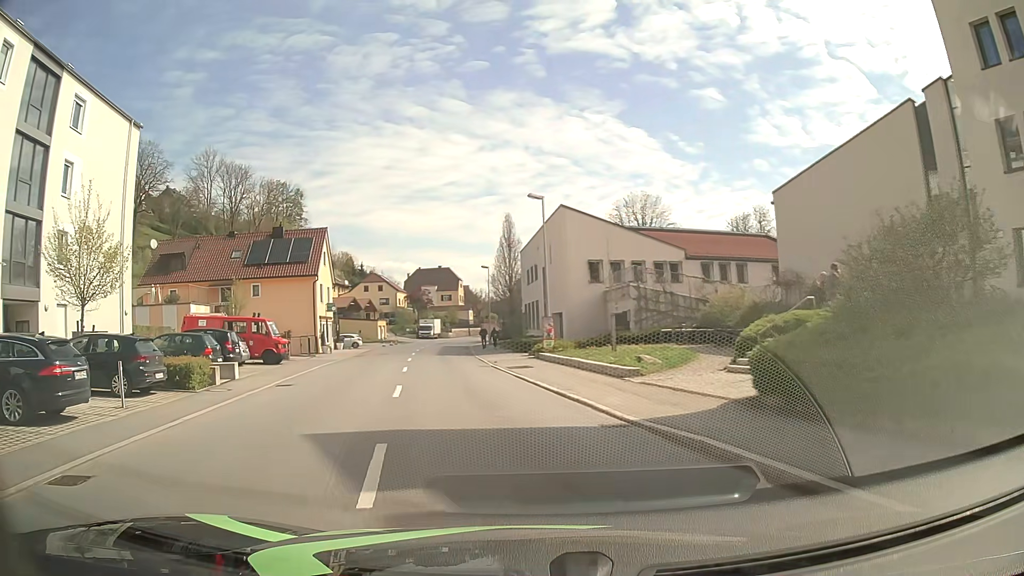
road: tertiary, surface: asphalt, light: Day
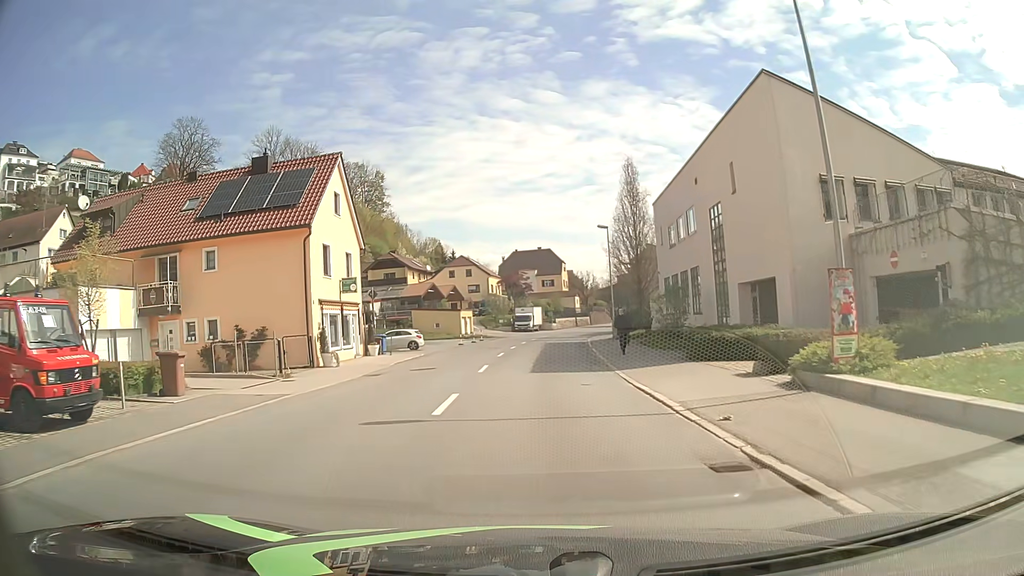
(-3.3, +22.2) m; -10°
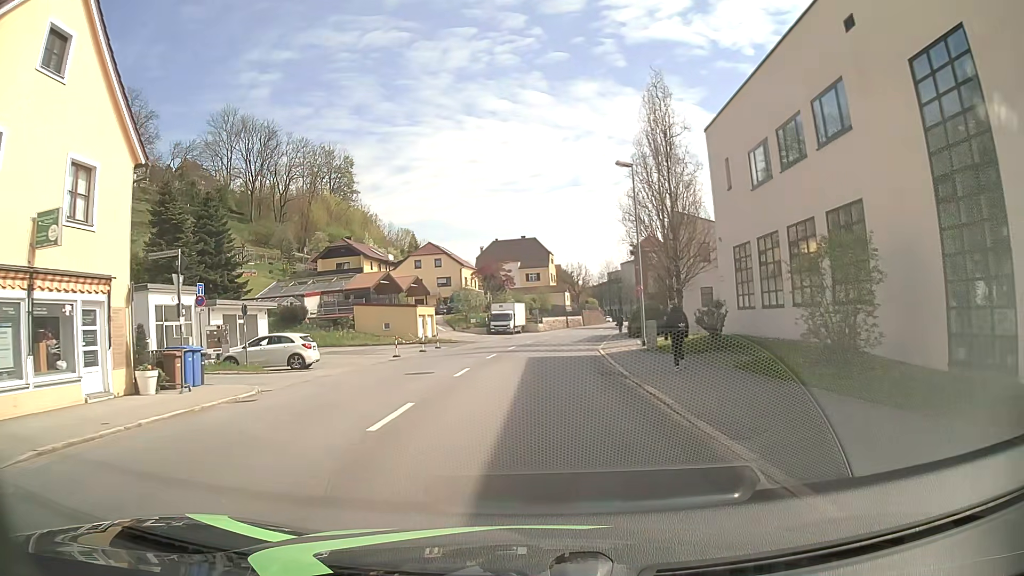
(+0.3, +19.8) m; +1°
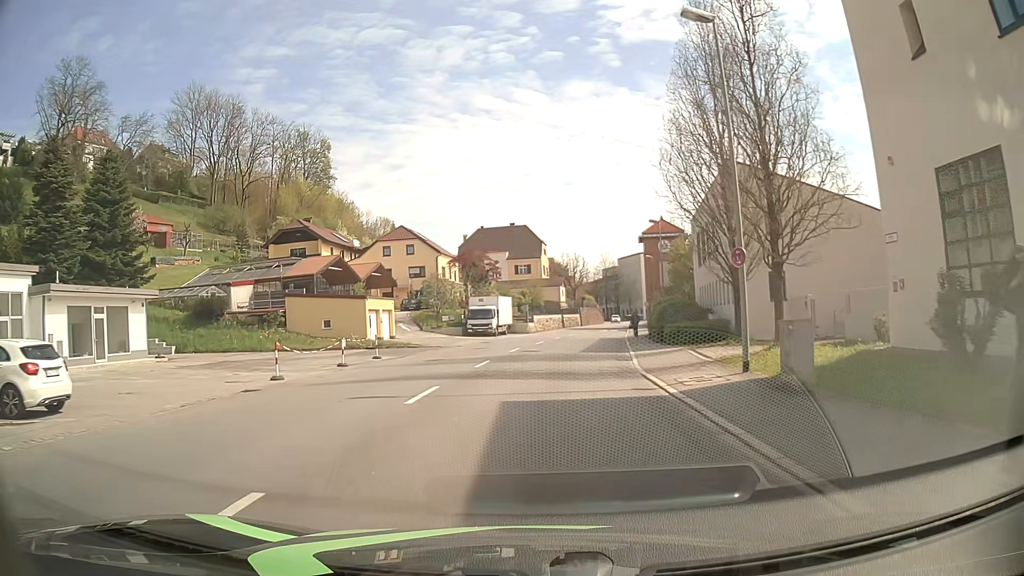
(0.0, +15.4) m; 0°
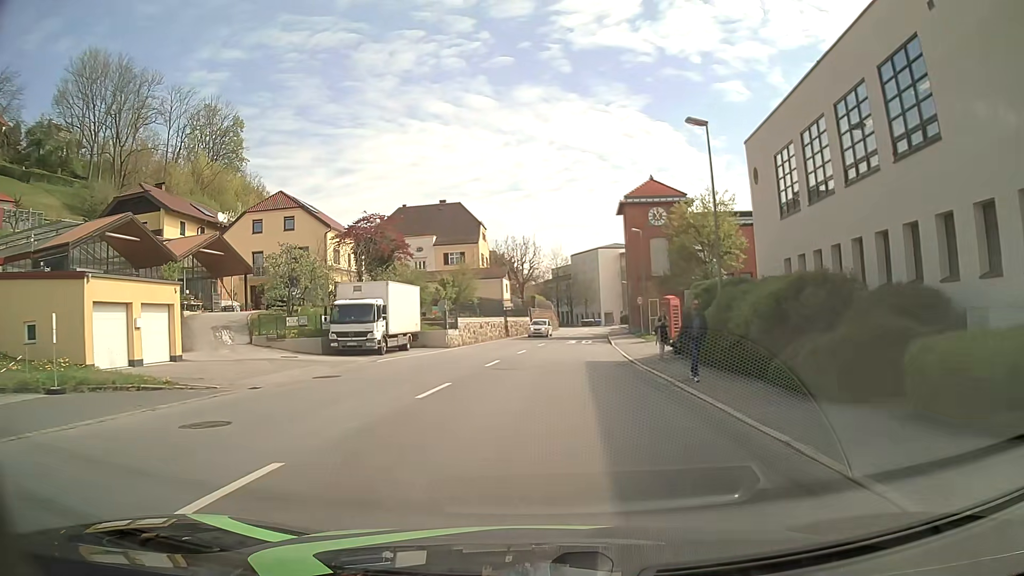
(+1.1, +25.8) m; +6°
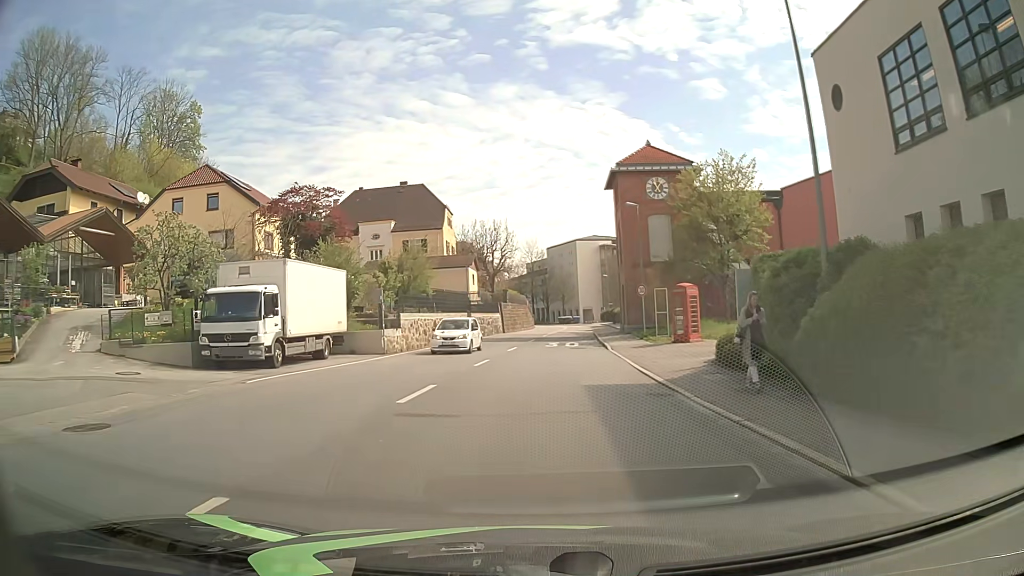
(+0.1, +10.3) m; +1°
(0, +10) (+1, +20) (+1, +30) (+2, +40) (+3, +50) (+4, +60) (+4, +70) (+5, +80) (+6, +90) (+6, +100) m
